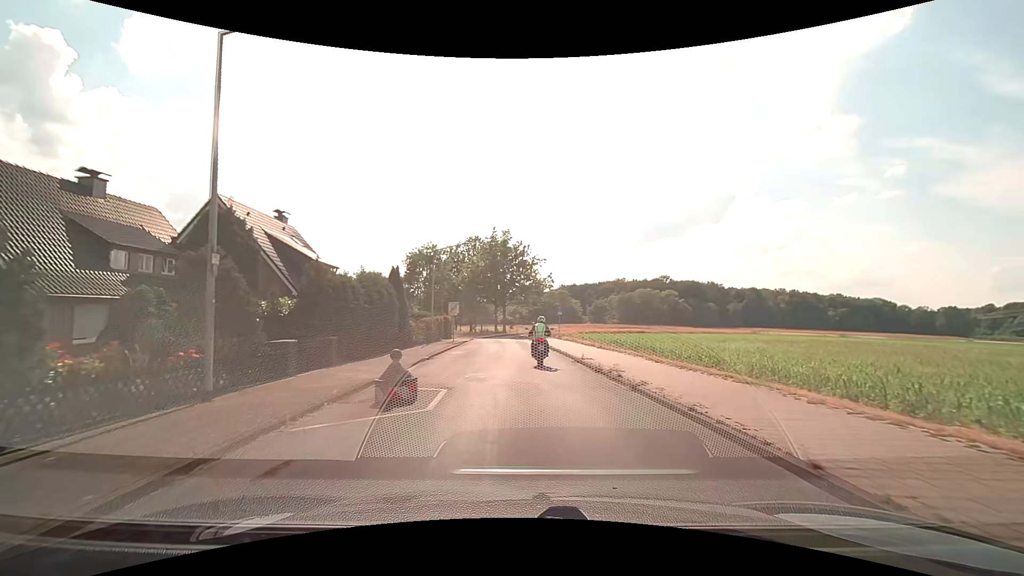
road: unclassified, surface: asphalt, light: Day
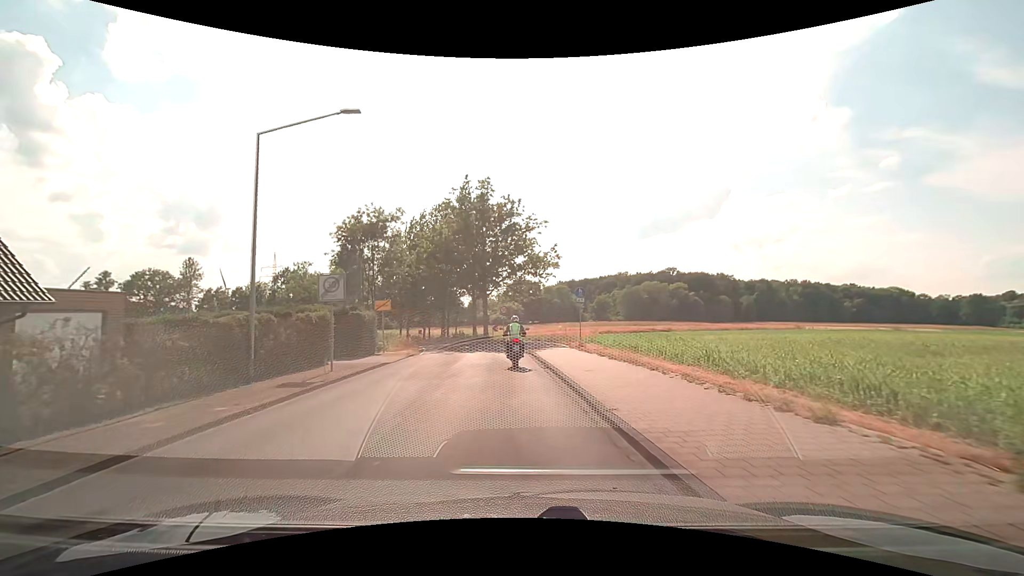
(+0.5, +24.3) m; +1°
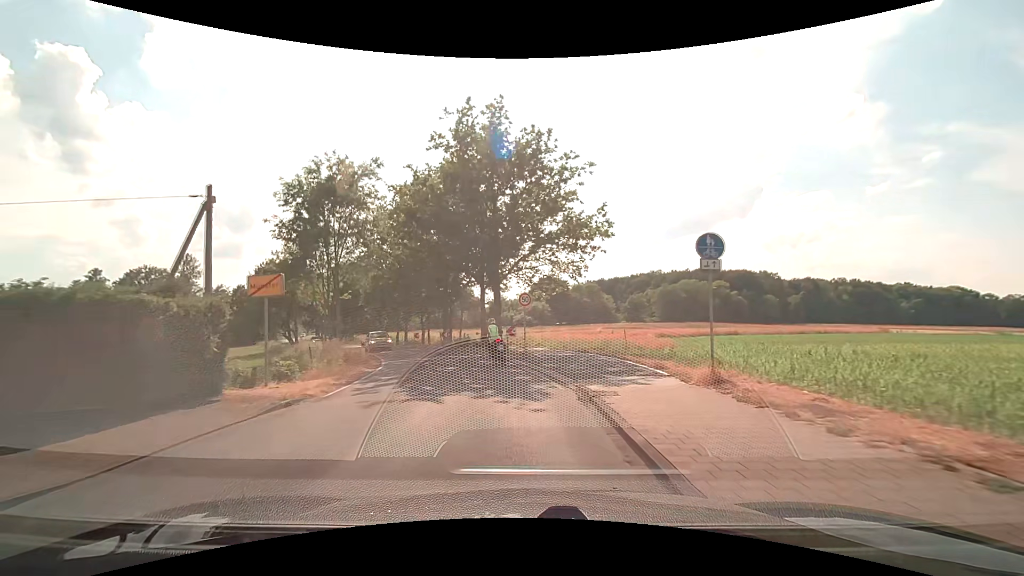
(-0.5, +15.8) m; -3°
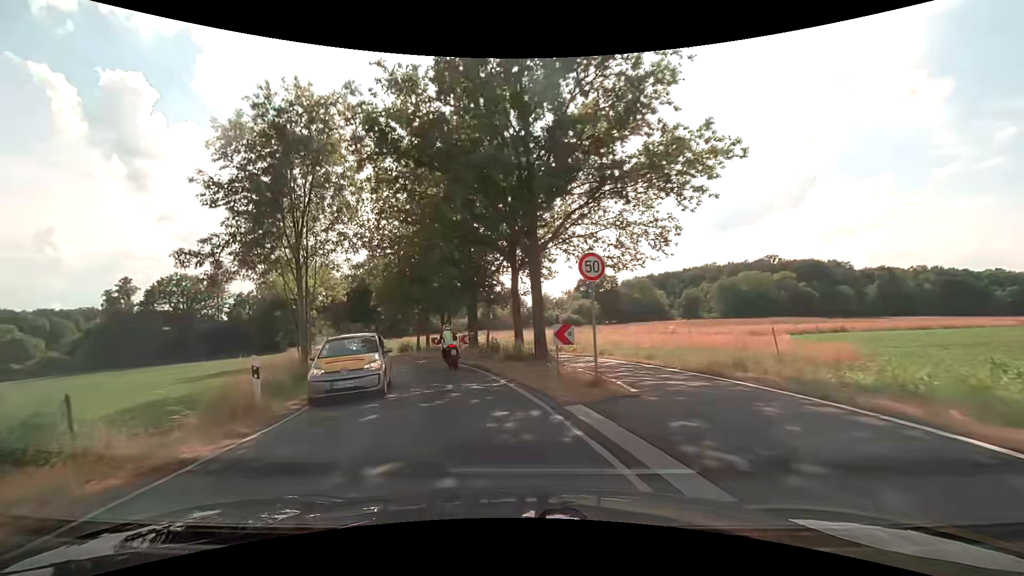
(-0.3, +11.7) m; -5°
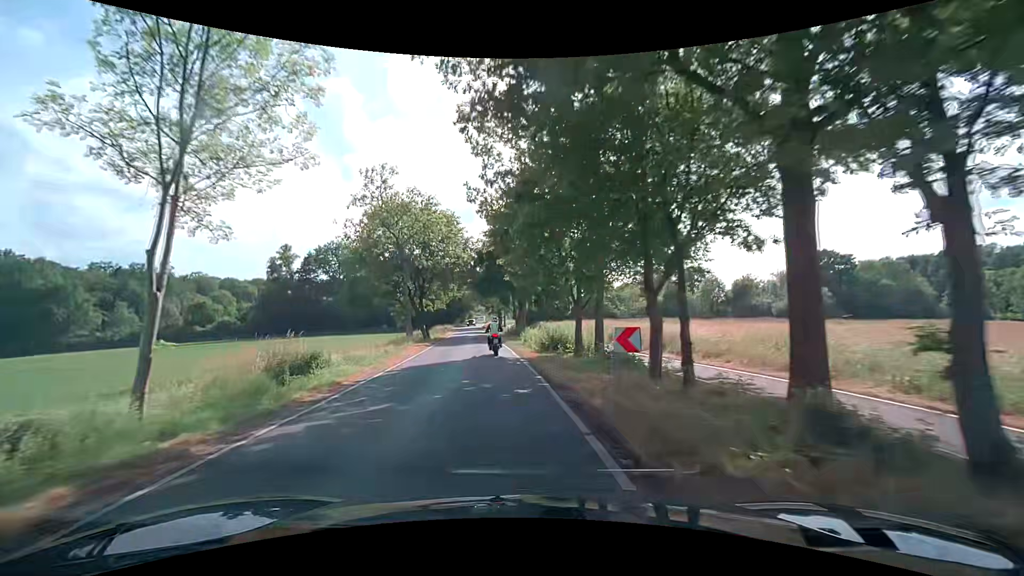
(-4.6, +25.4) m; -18°
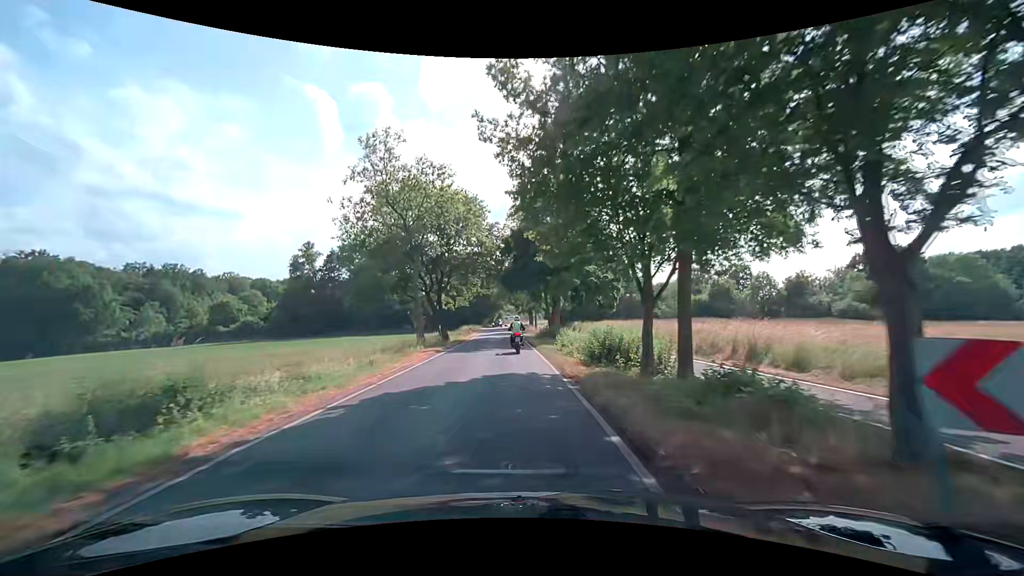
(-0.3, +7.0) m; -4°
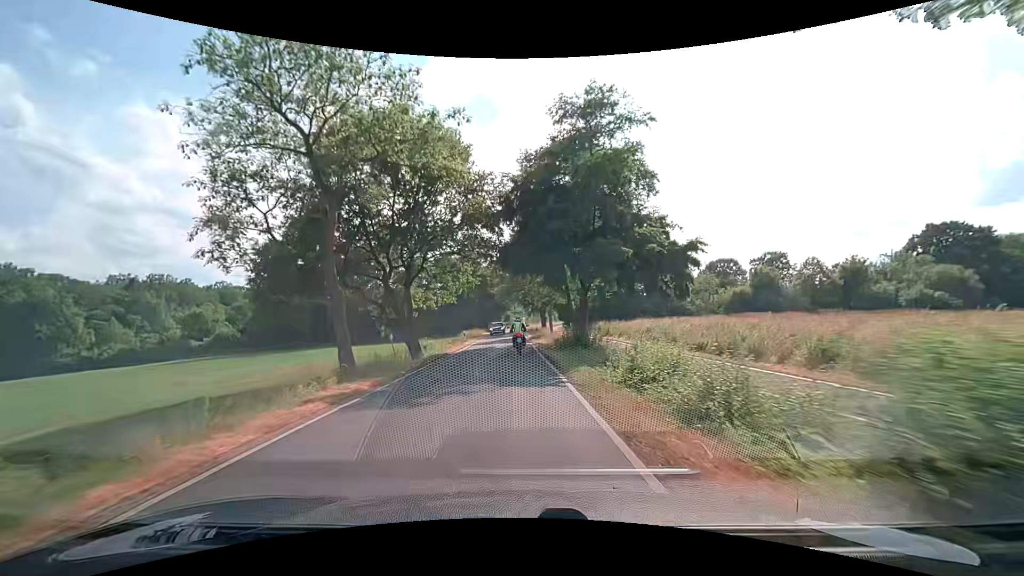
(-0.2, +14.4) m; -1°
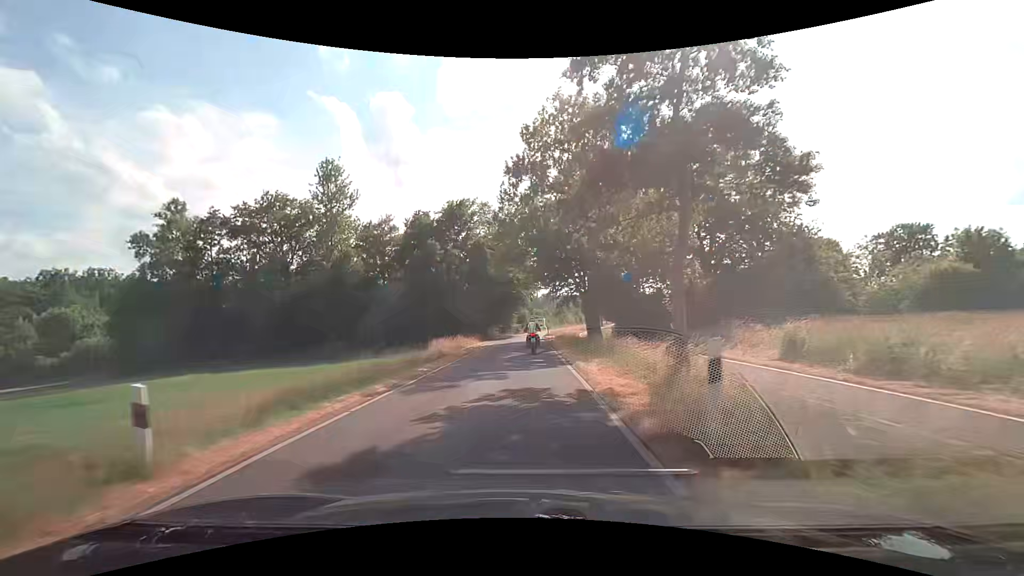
(-1.1, +37.6) m; -3°
(0, +10) (0, +20) (0, +30) (0, +40) (0, +50) (+1, +60) (+2, +70) (+3, +80) (+5, +90) (+7, +99) m
